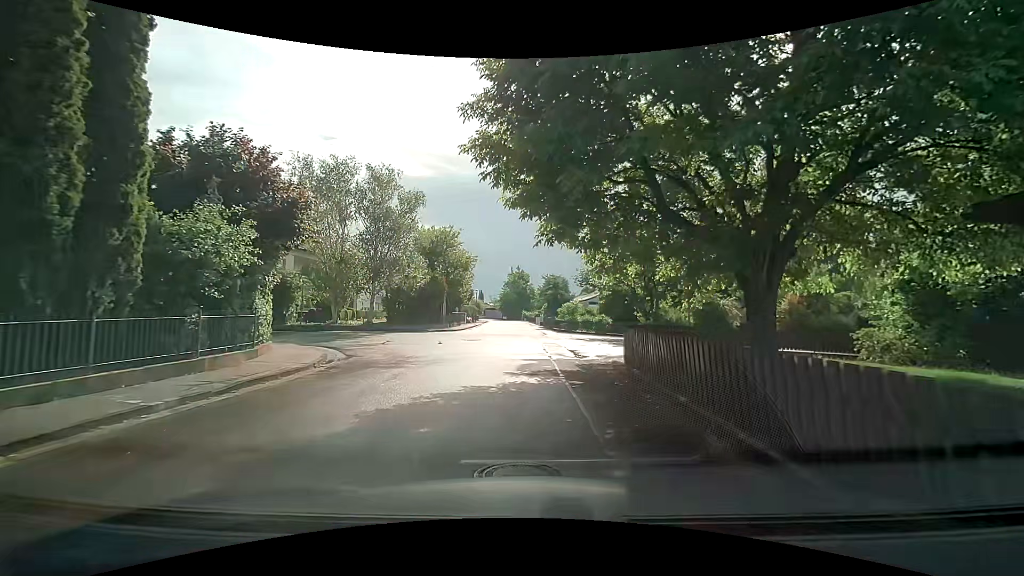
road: residential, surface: asphalt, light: Day
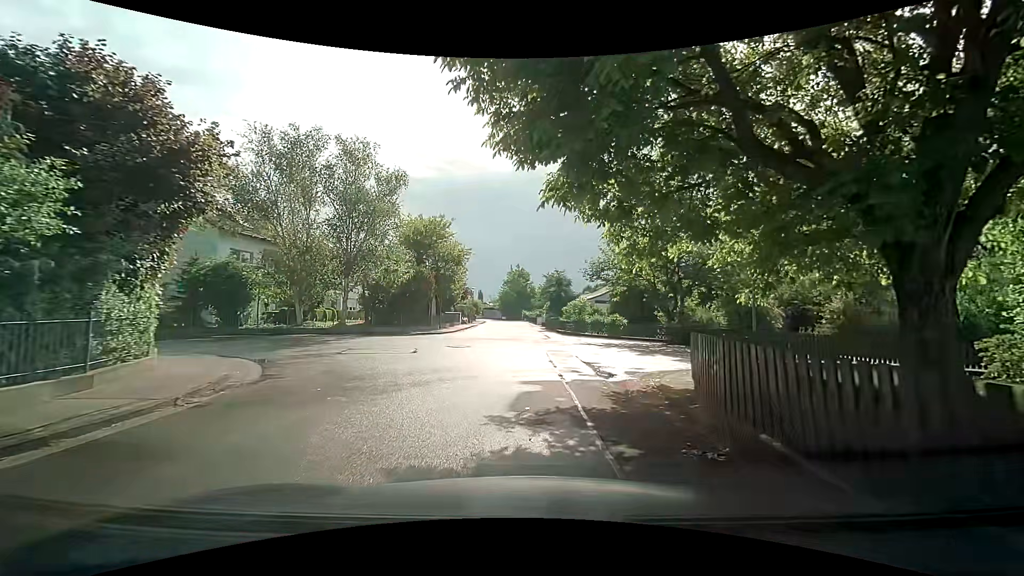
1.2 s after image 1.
(+0.1, +4.8) m; +2°
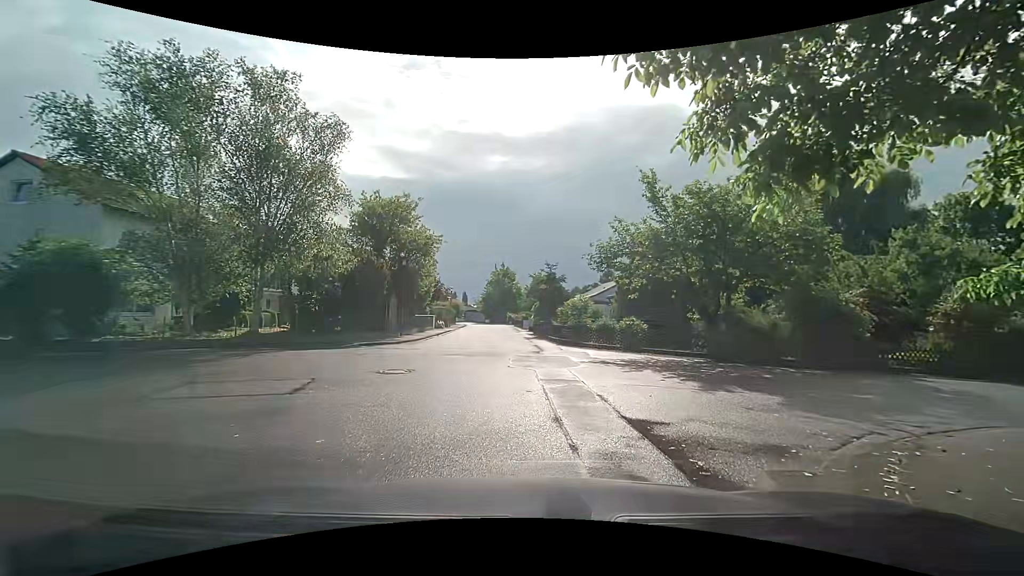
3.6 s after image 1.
(0.0, +7.5) m; +3°
(+2, +9) (+11, +13) (+21, +13) (+31, +14) (+41, +14) (+51, +16) (+61, +17) (+71, +18) (+81, +17) (+91, +17) m
